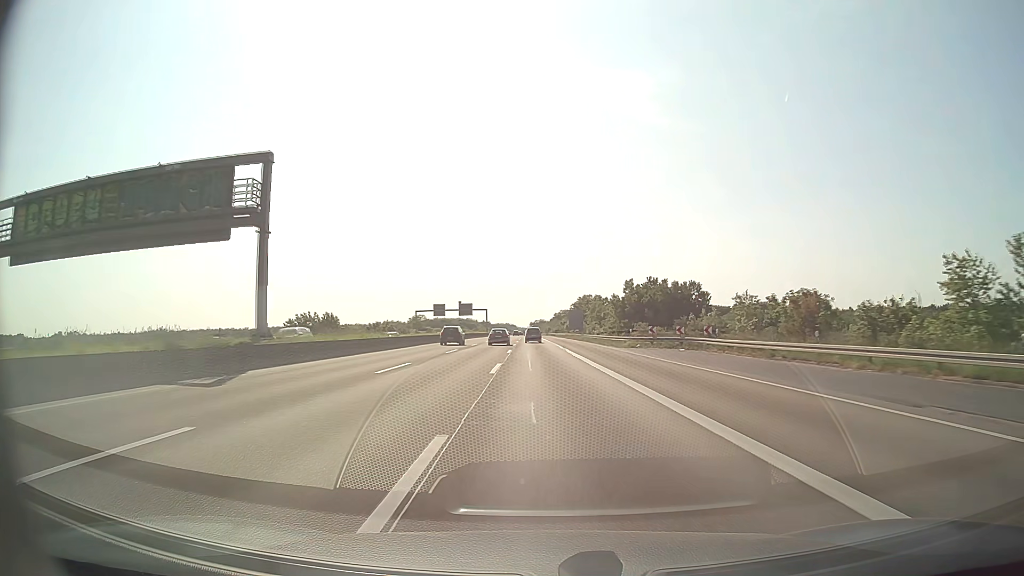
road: motorway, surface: asphalt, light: Day
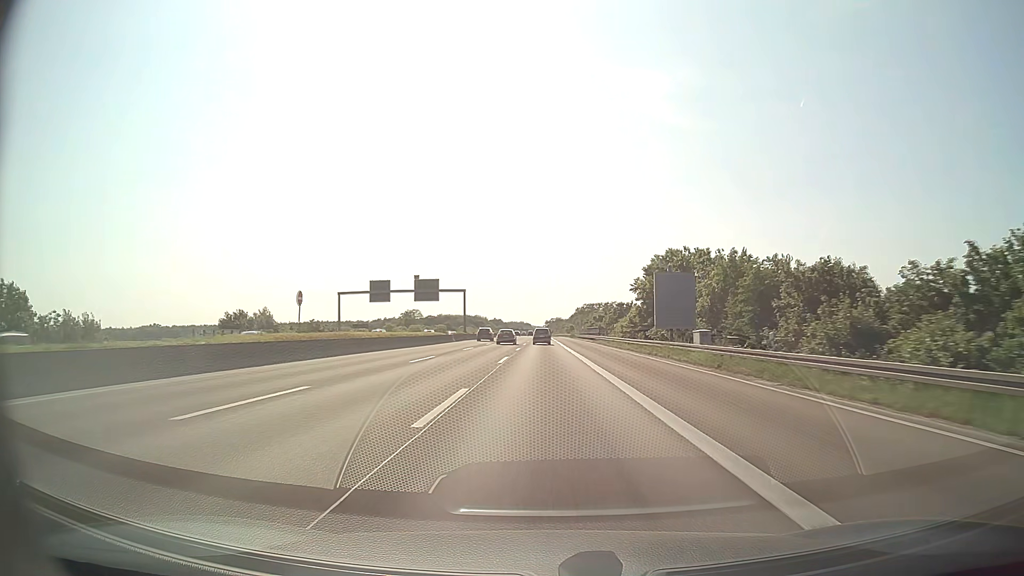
(-1.5, +84.0) m; -1°
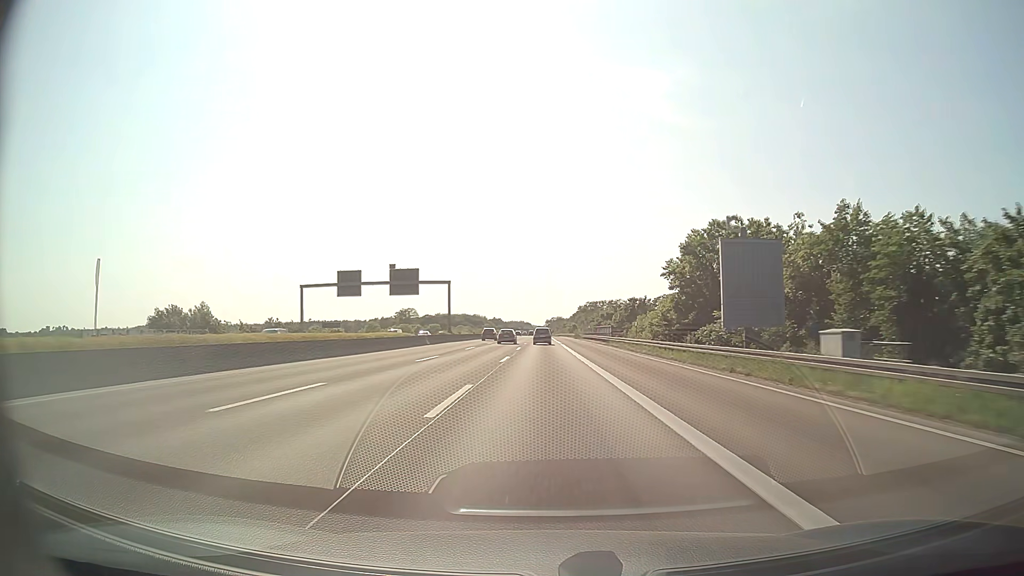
(0.0, +16.8) m; 0°
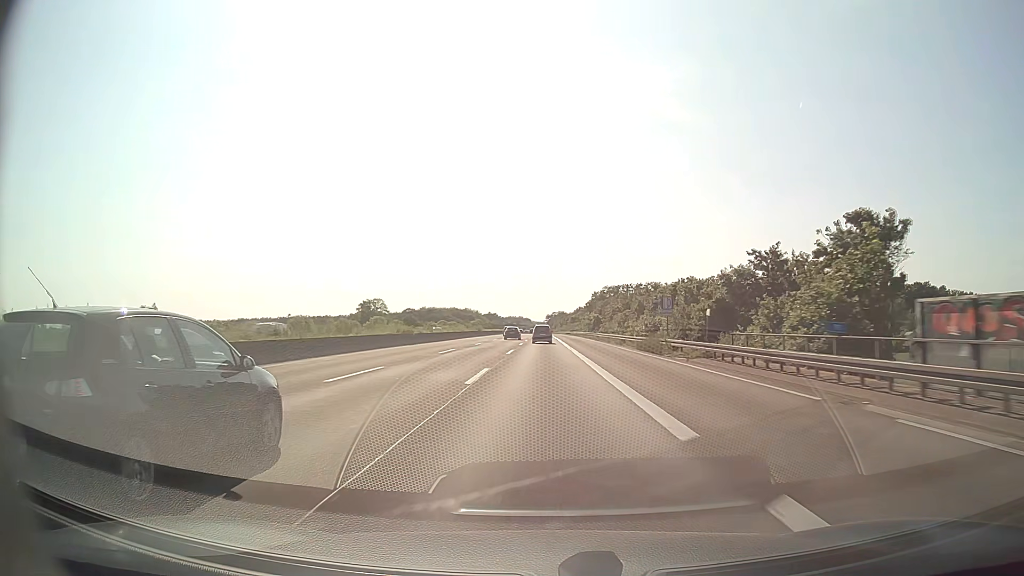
(0.0, +84.2) m; 0°
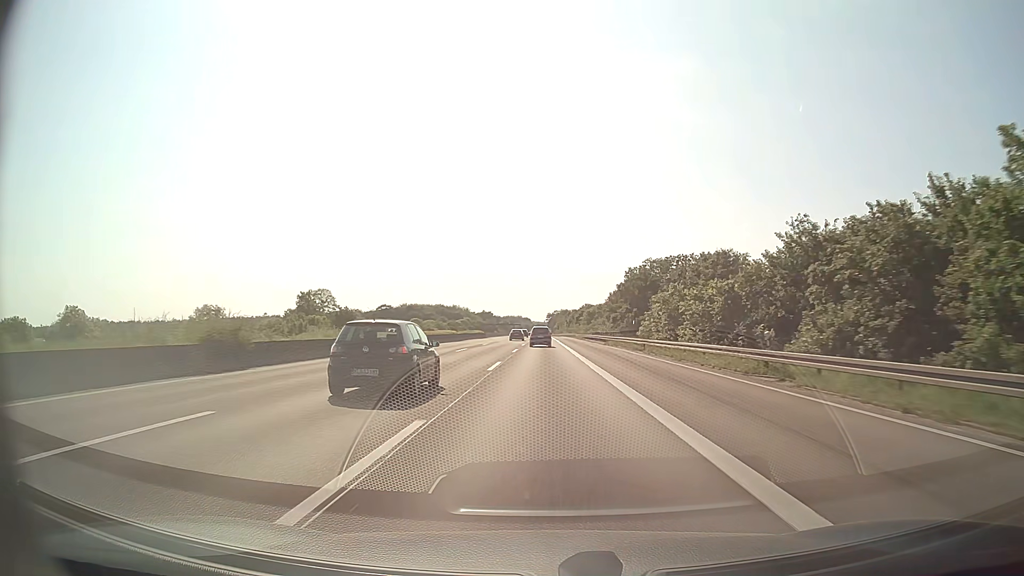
(0.0, +84.2) m; 0°
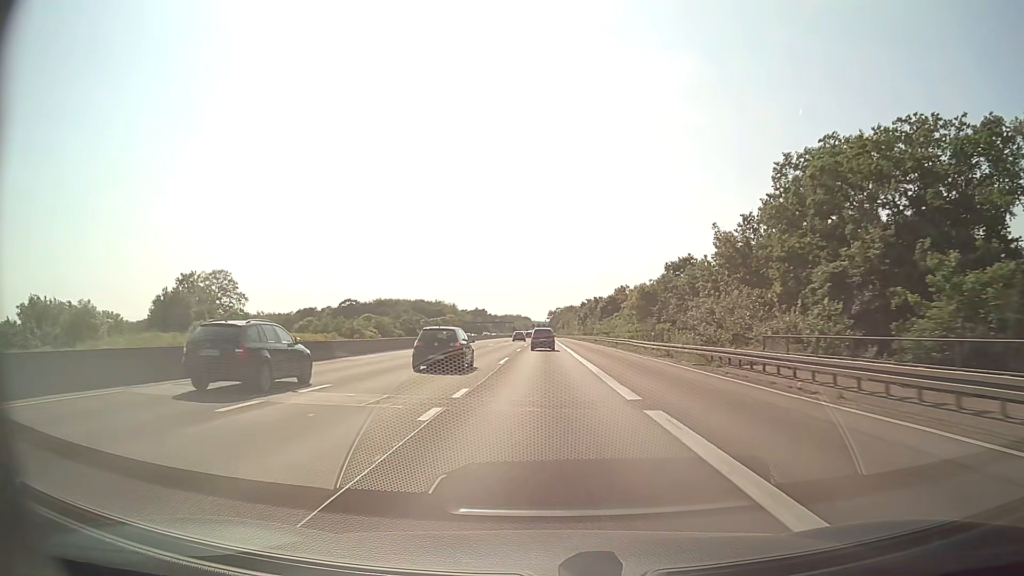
(+0.2, +83.9) m; 0°
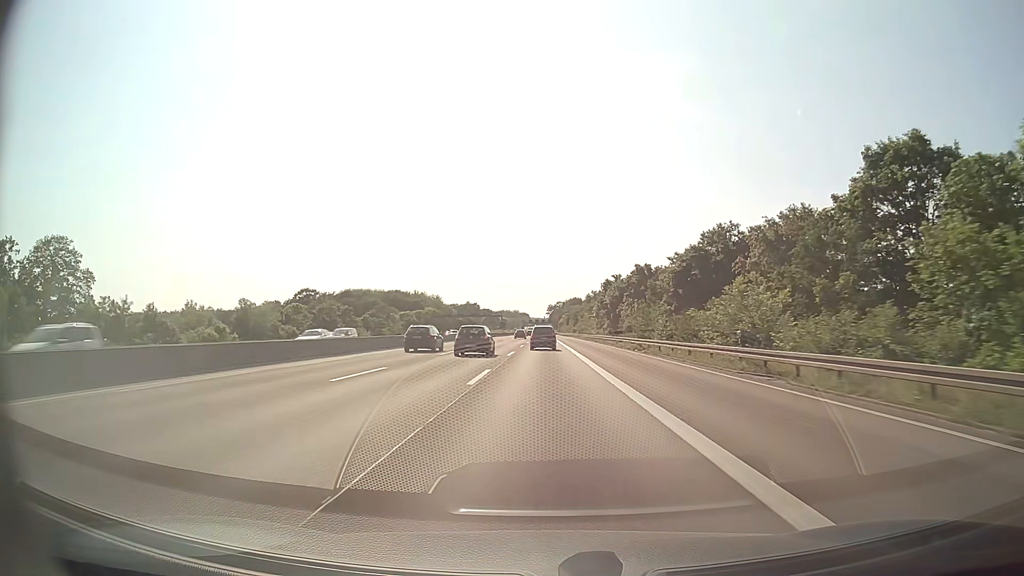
(+0.1, +65.8) m; 0°
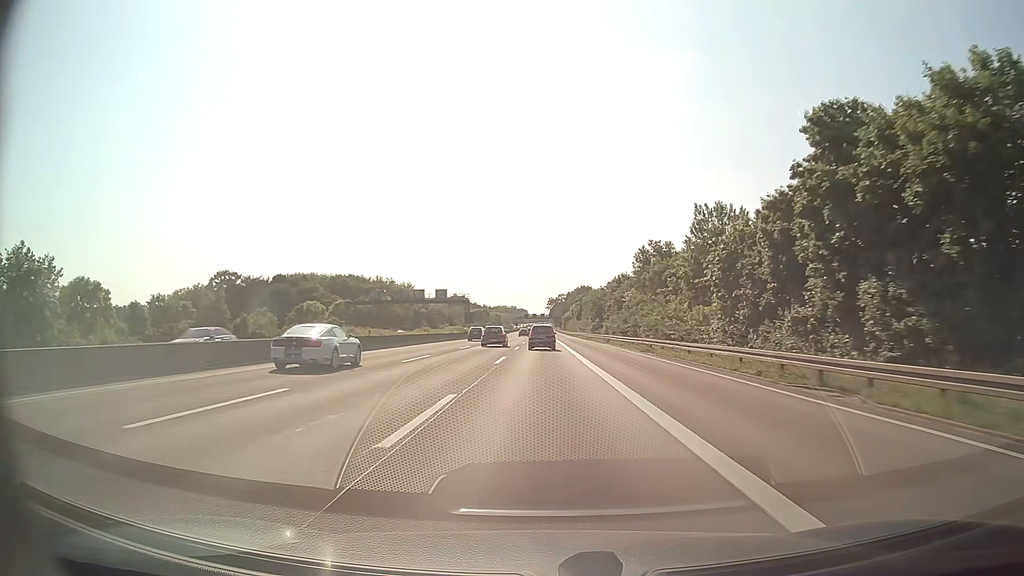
(-0.1, +80.7) m; 0°
(0, +10) (0, +20) (0, +30) (0, +40) (0, +50) (0, +60) (0, +70) (0, +80) (0, +90) (0, +100) m
